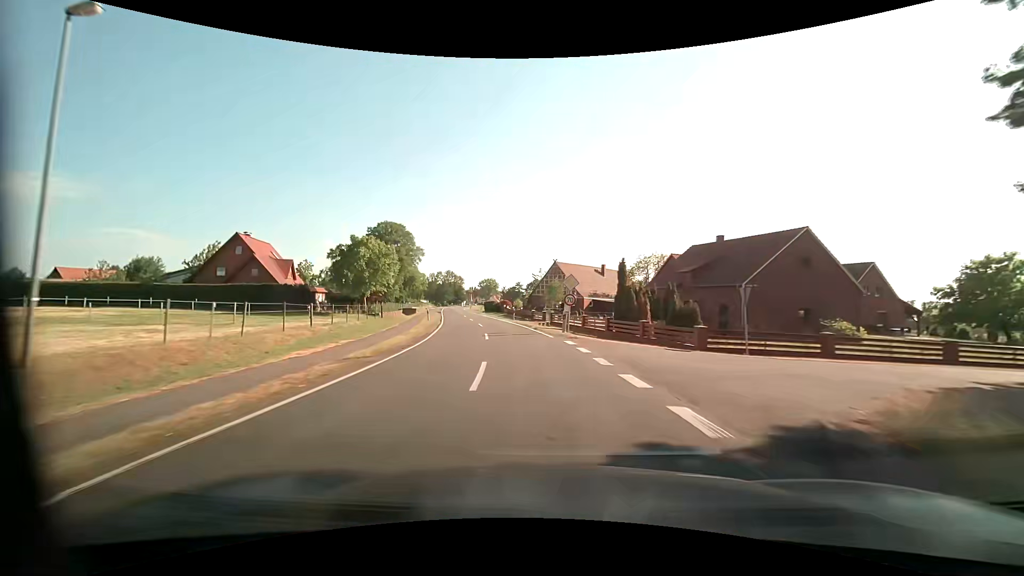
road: tertiary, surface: asphalt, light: Day
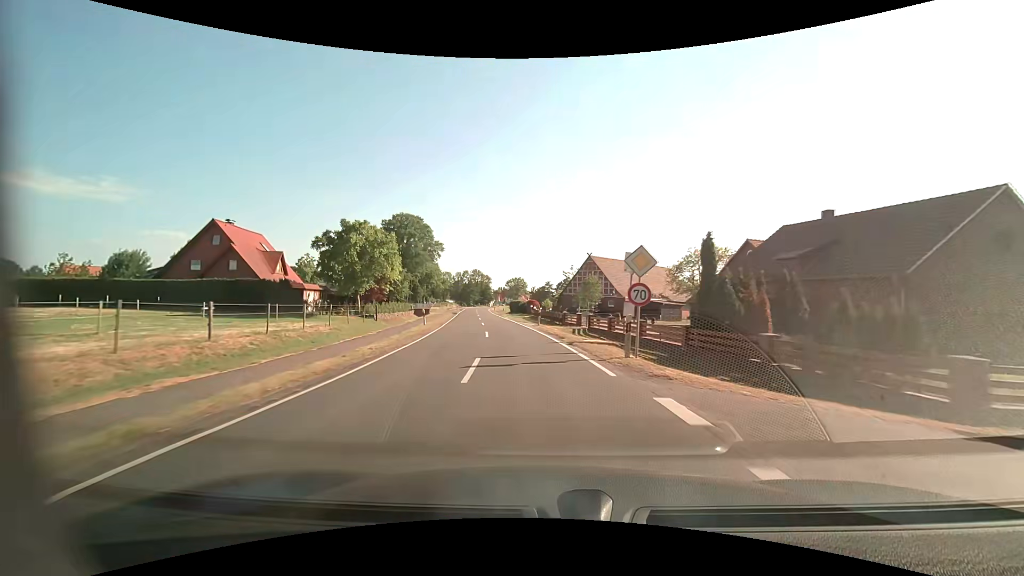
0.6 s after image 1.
(-0.3, +11.4) m; -3°
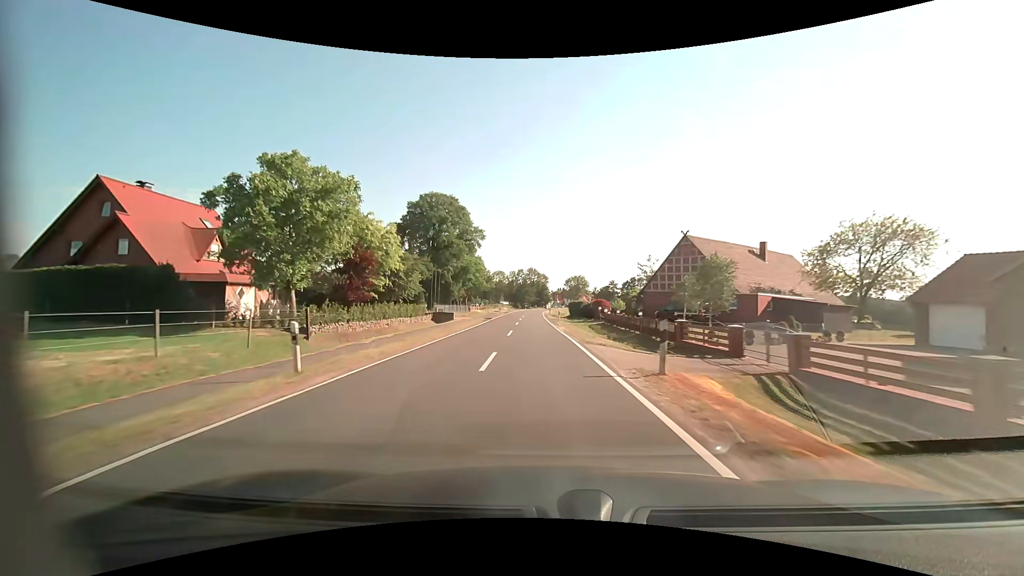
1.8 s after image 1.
(-1.4, +22.8) m; -7°
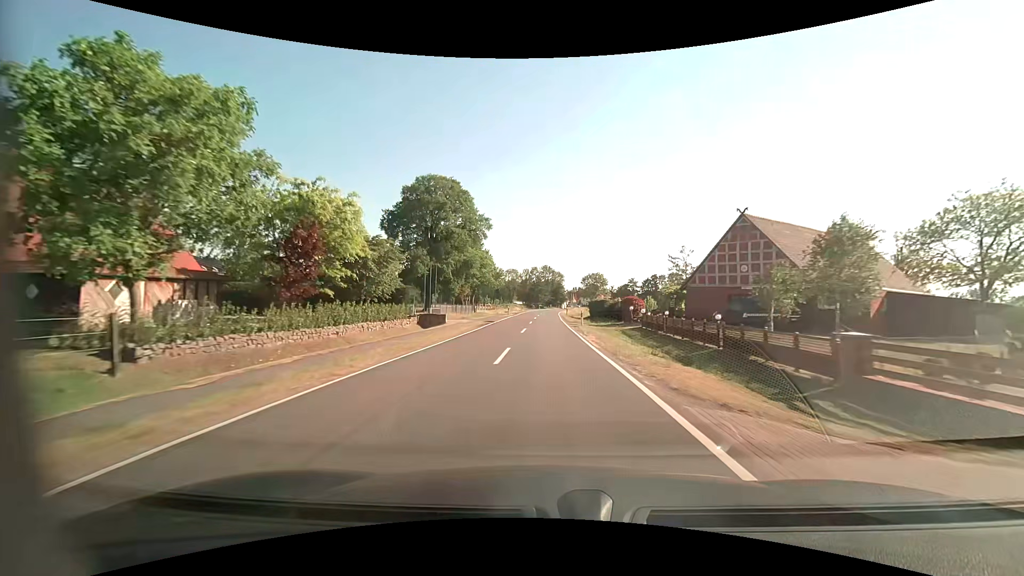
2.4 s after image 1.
(-0.2, +11.4) m; -2°
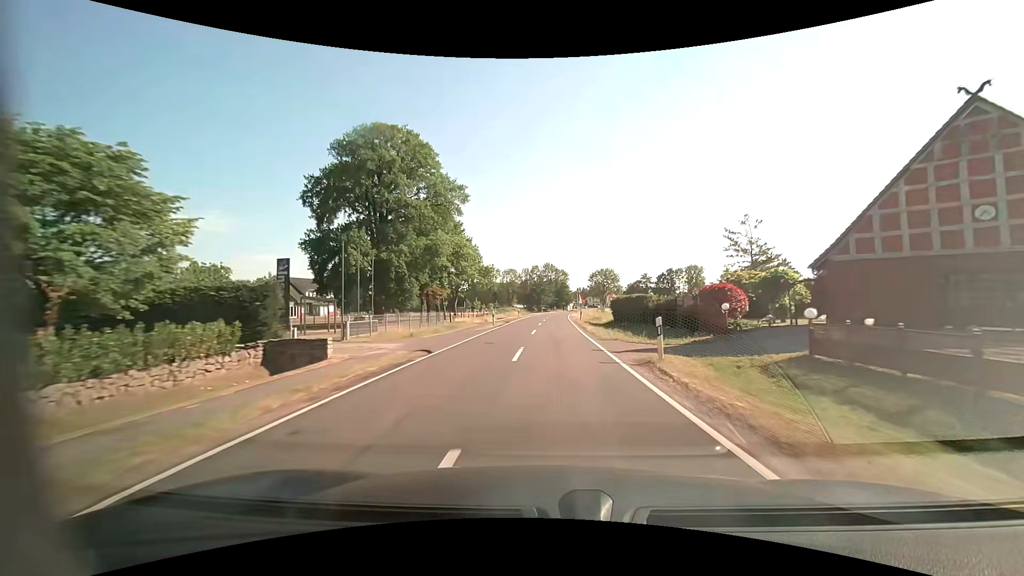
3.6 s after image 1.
(-0.2, +22.9) m; 0°
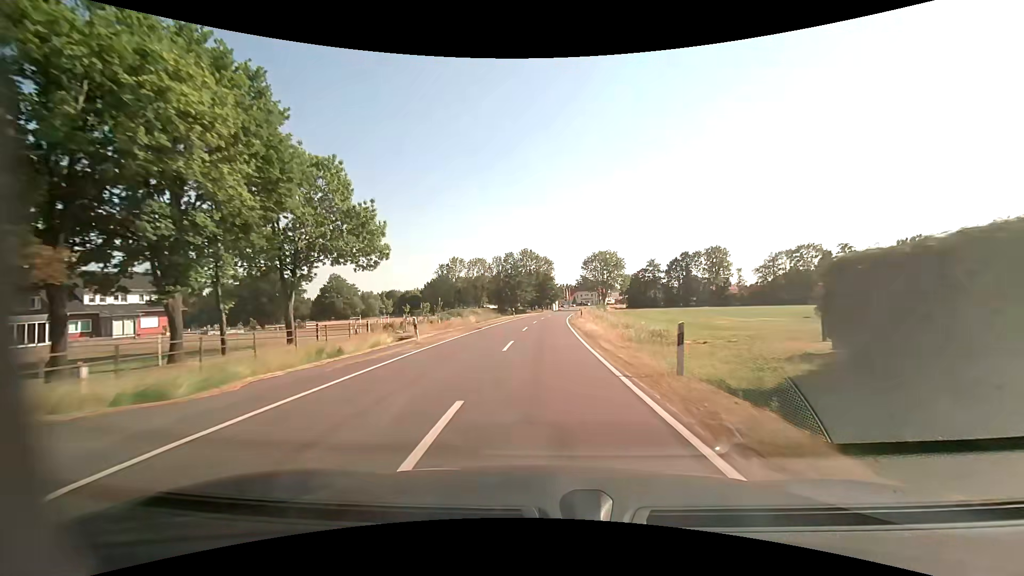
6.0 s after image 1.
(+0.8, +45.7) m; +2°
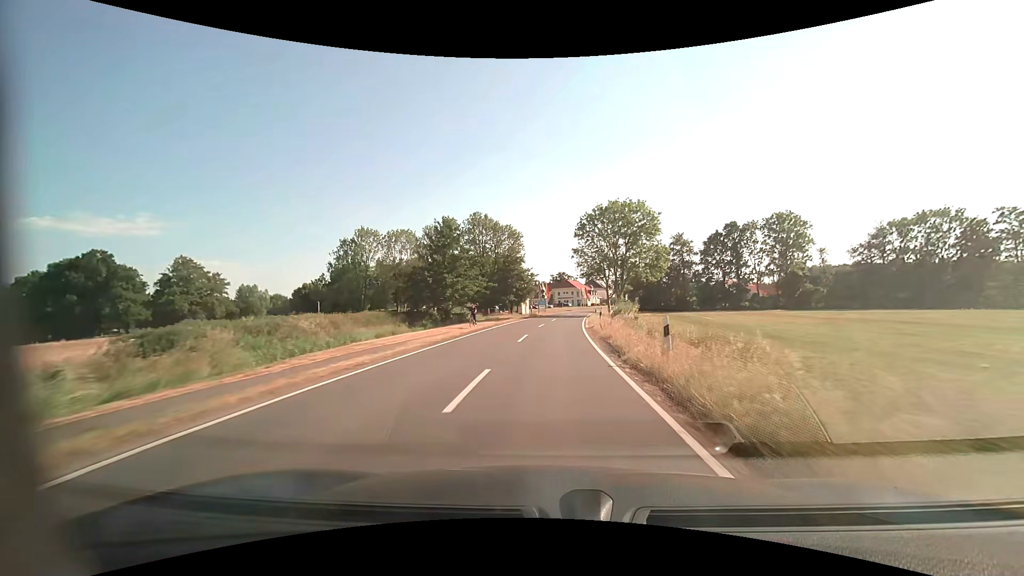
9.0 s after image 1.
(+1.2, +57.1) m; +3°
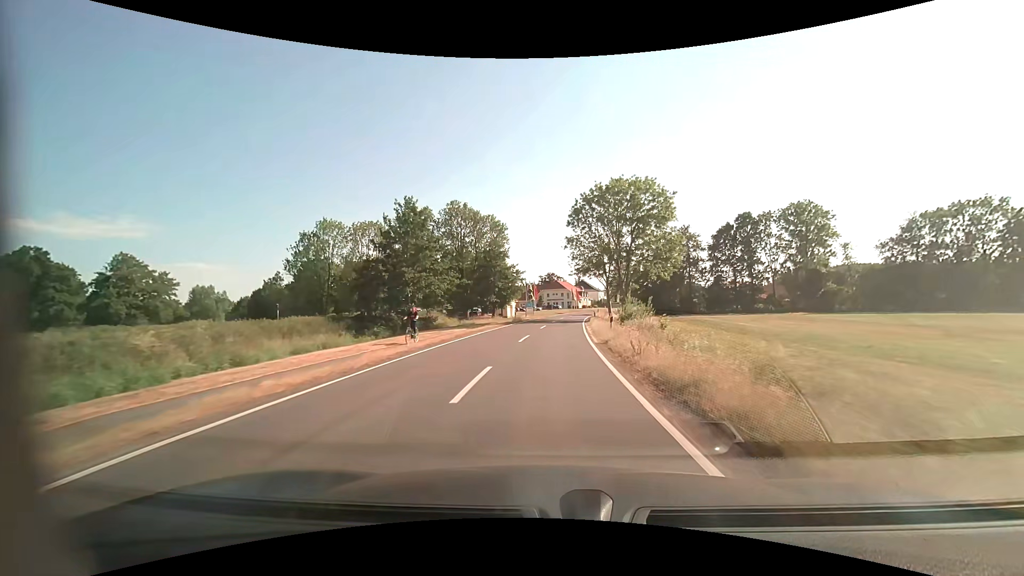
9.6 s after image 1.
(+0.1, +11.4) m; +1°
(0, +10) (0, +20) (+1, +30) (+2, +40) (+2, +50) (+4, +60) (+5, +70) (+6, +80) (+8, +89) (+10, +99) m
